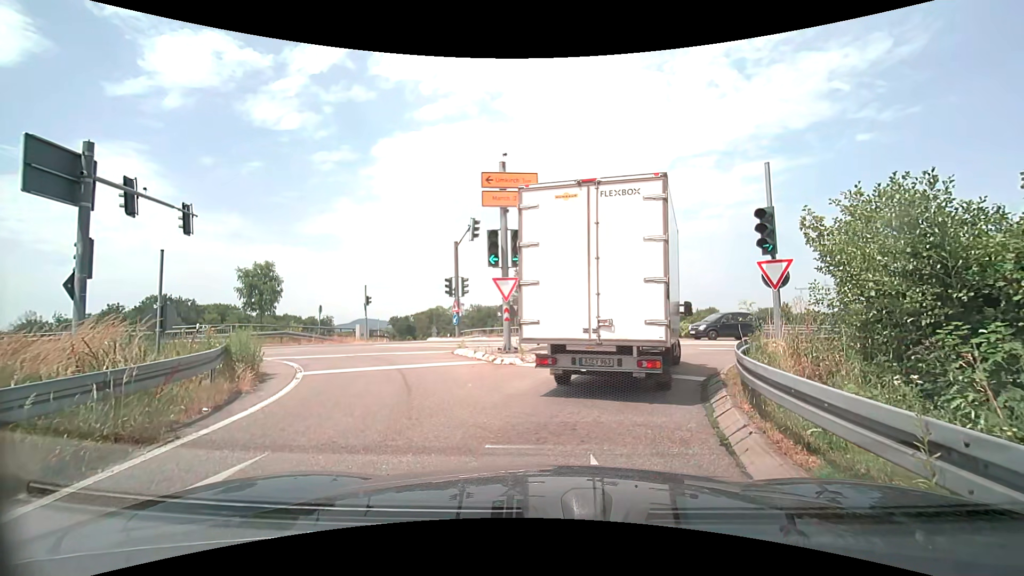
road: trunk_link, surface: asphalt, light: Day
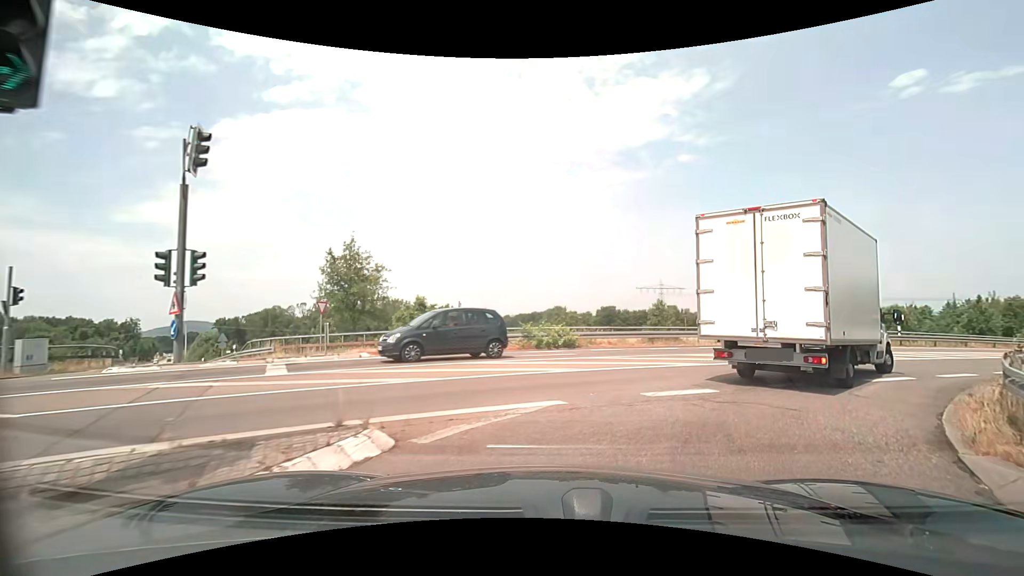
(+1.4, +12.0) m; +17°
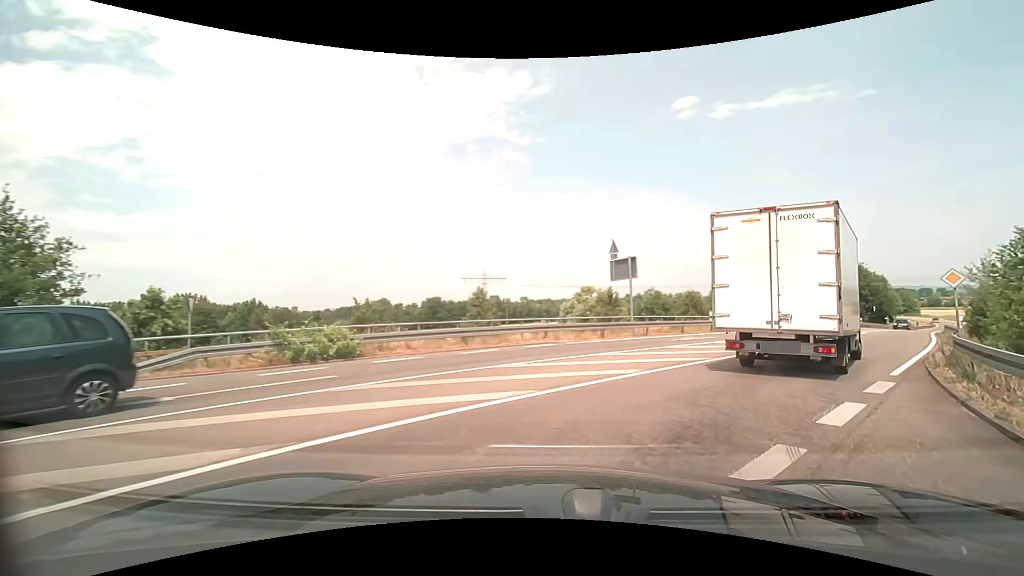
(+1.2, +7.0) m; +19°
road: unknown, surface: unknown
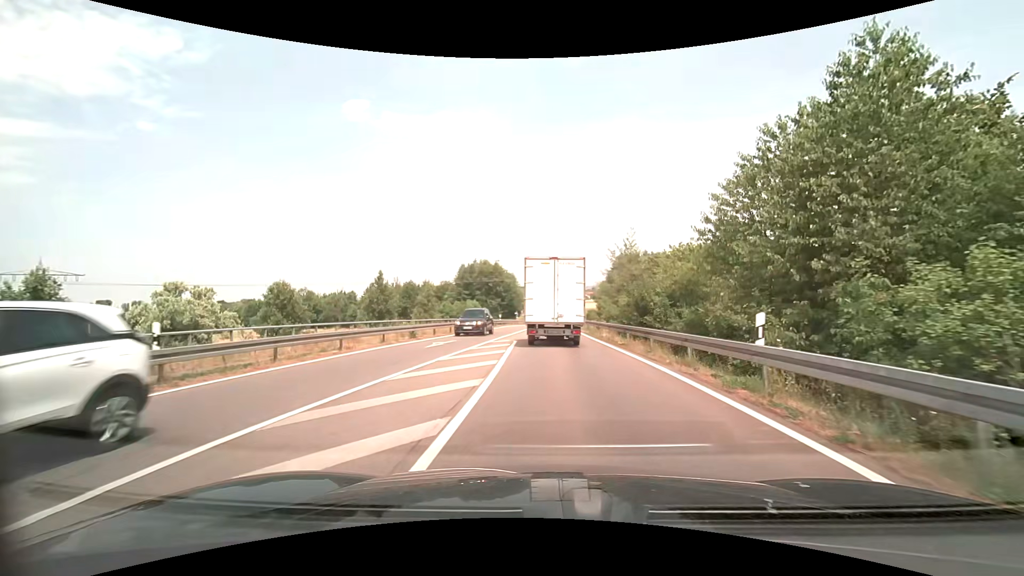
(+10.5, +20.5) m; +39°
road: secondary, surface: asphalt
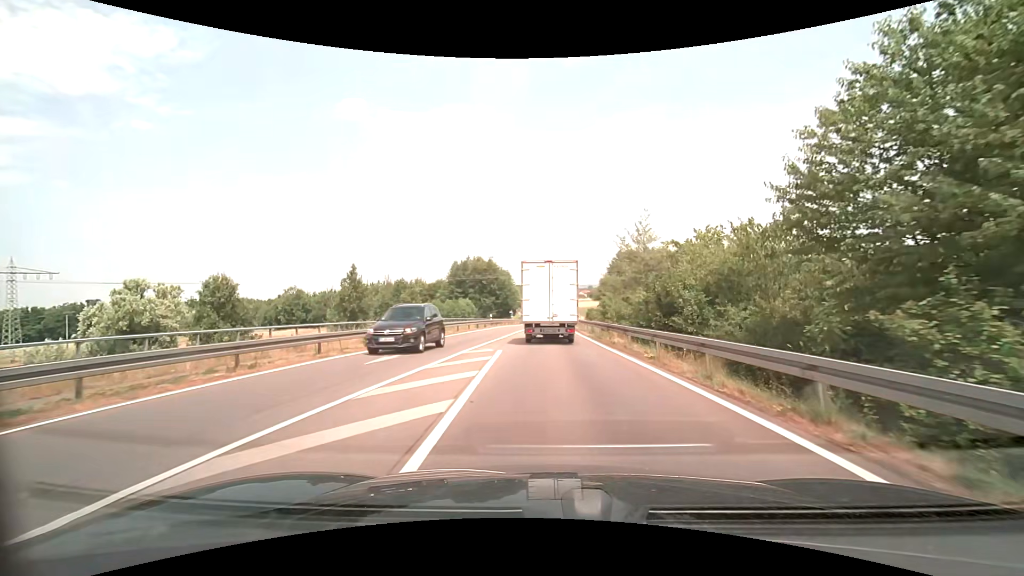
(0.0, +6.1) m; 0°
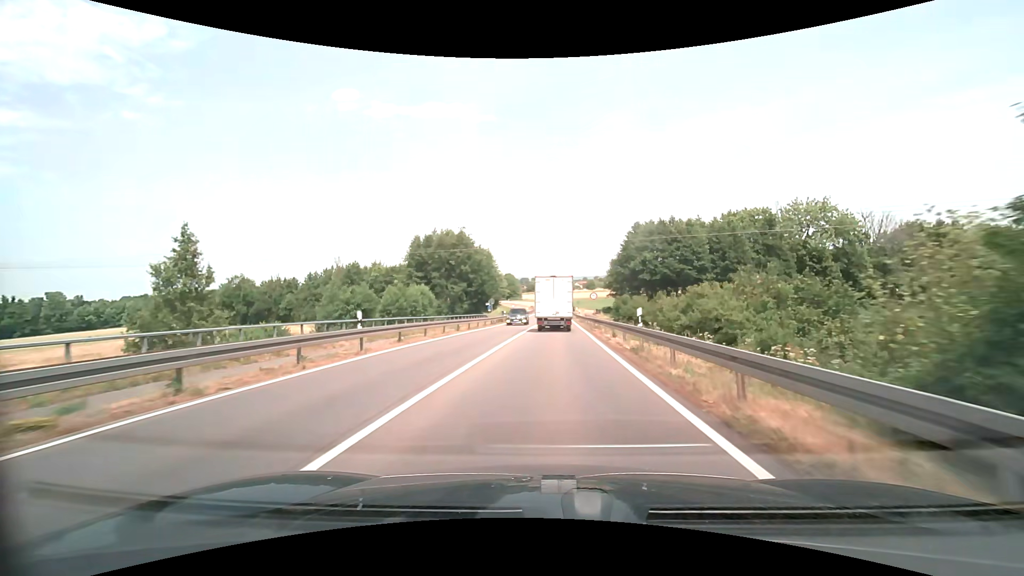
(+0.3, +35.9) m; +1°
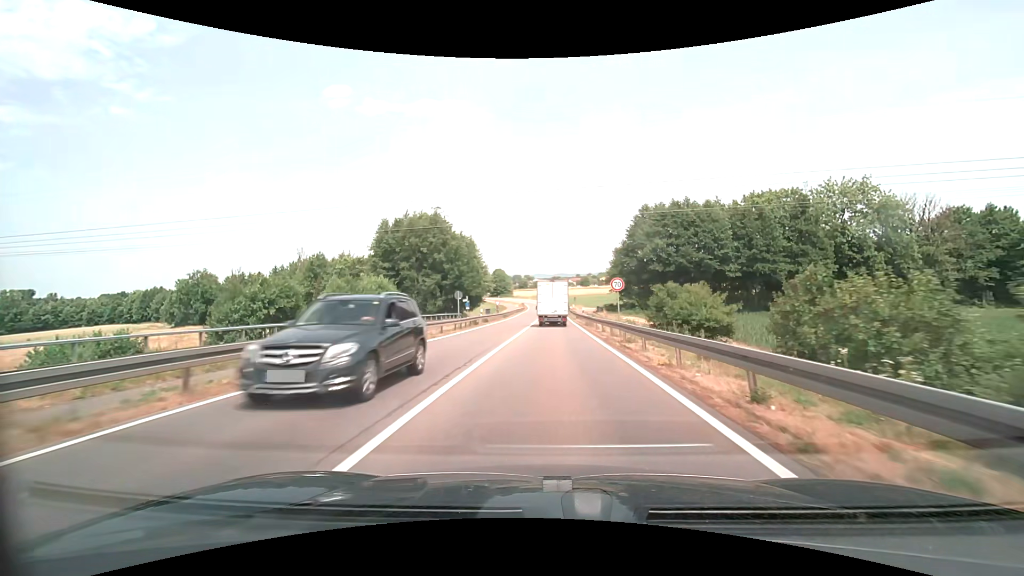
(+0.1, +16.2) m; +1°
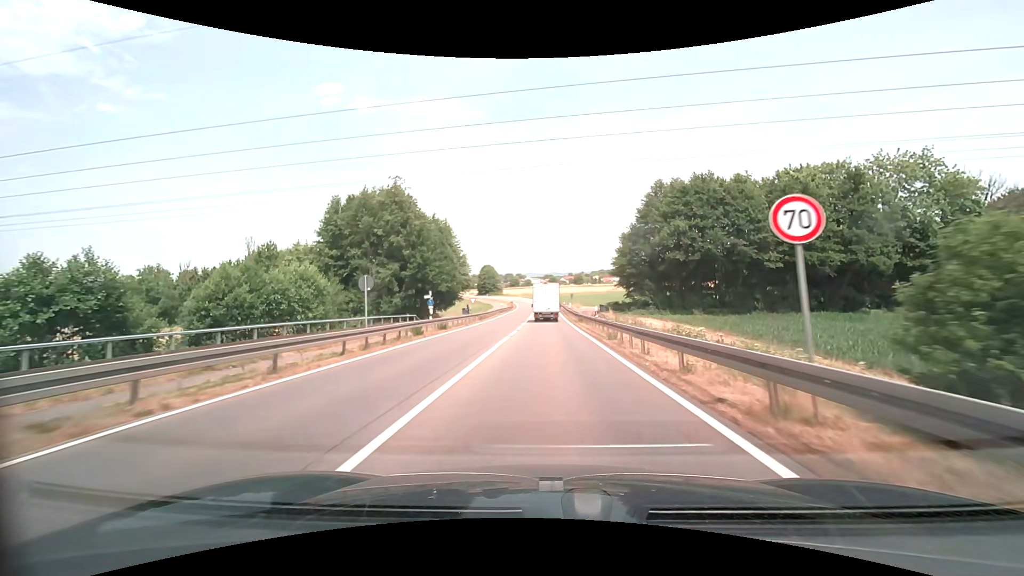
(+0.1, +17.0) m; +1°
(0, +10) (0, +20) (0, +30) (0, +40) (0, +50) (0, +60) (0, +70) (0, +80) (0, +90) (0, +100) m
